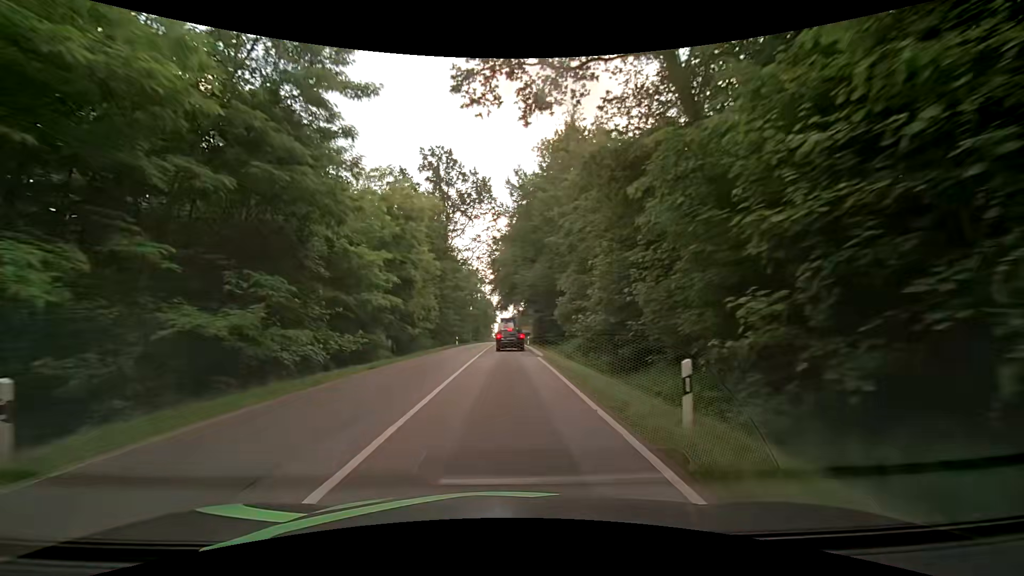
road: secondary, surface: asphalt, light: Day
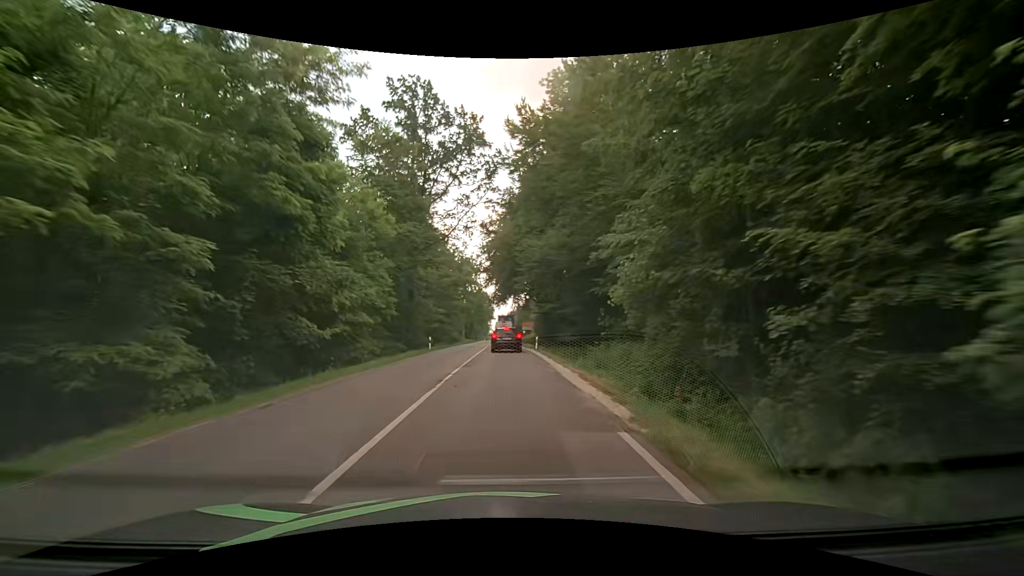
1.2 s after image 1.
(+0.3, +18.5) m; +1°
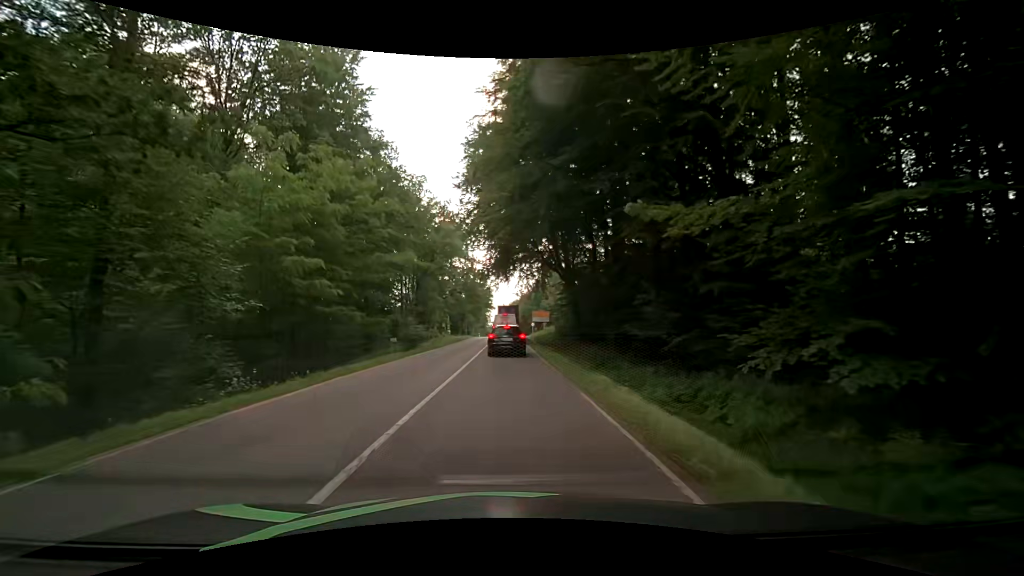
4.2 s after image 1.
(-0.1, +40.2) m; 0°
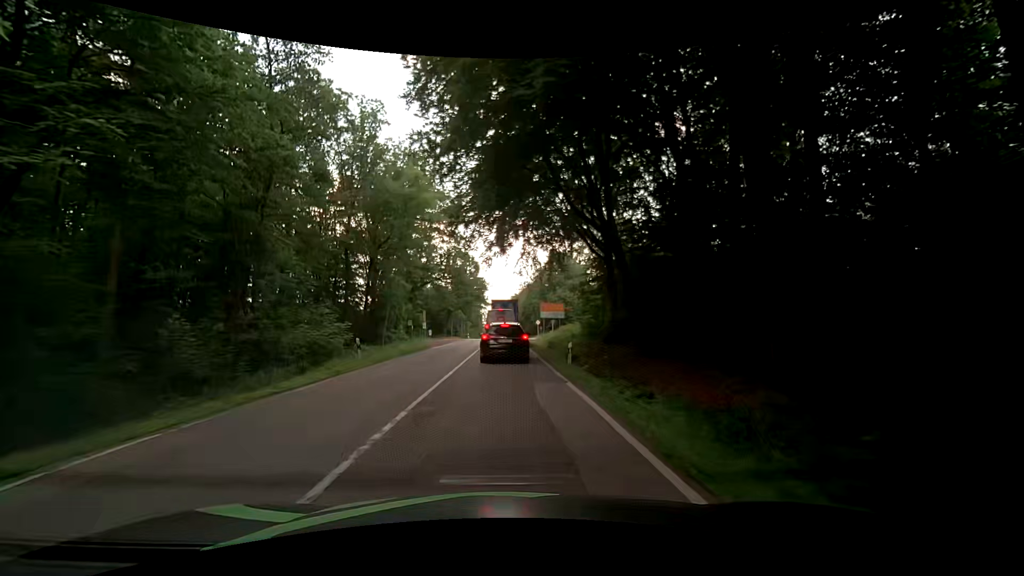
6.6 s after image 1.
(-0.1, +25.2) m; -1°
